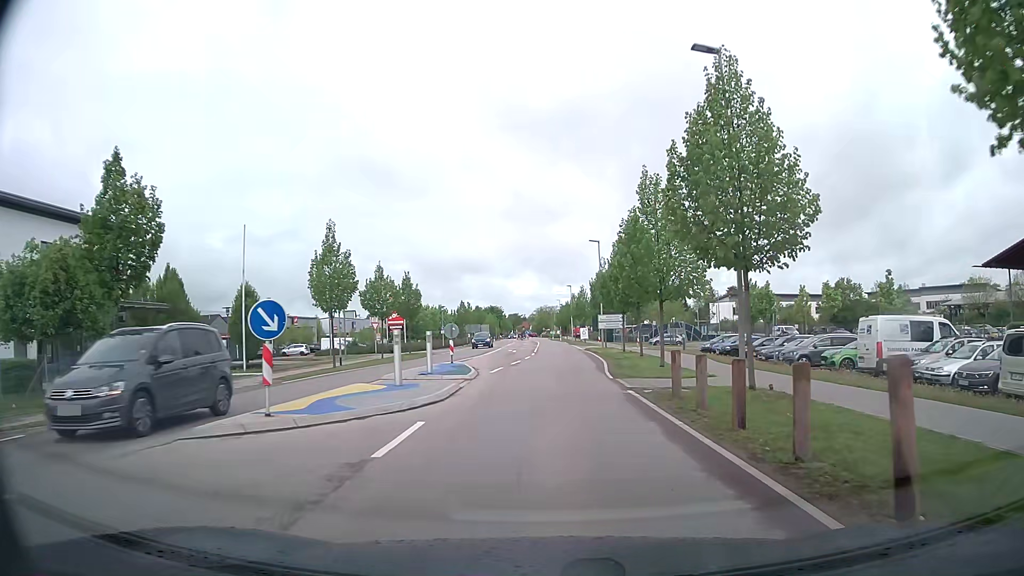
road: tertiary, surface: asphalt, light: Day
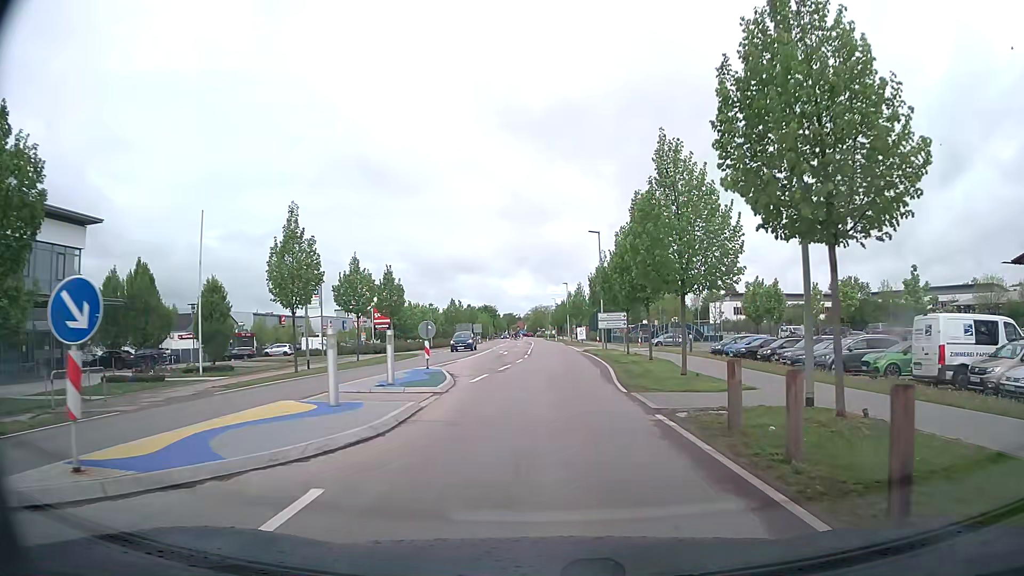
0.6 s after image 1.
(0.0, +4.6) m; 0°
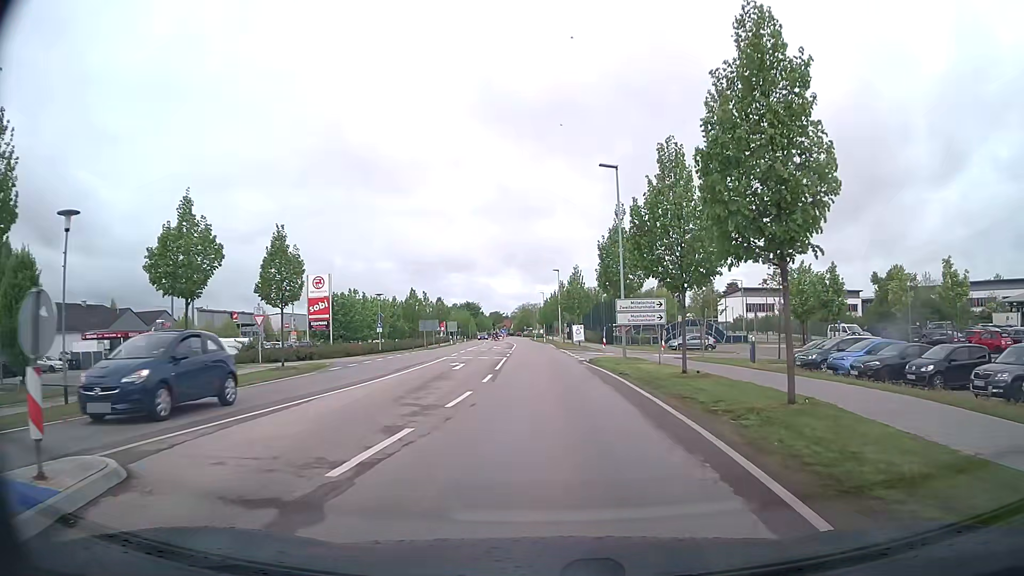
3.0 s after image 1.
(+0.3, +18.4) m; +1°
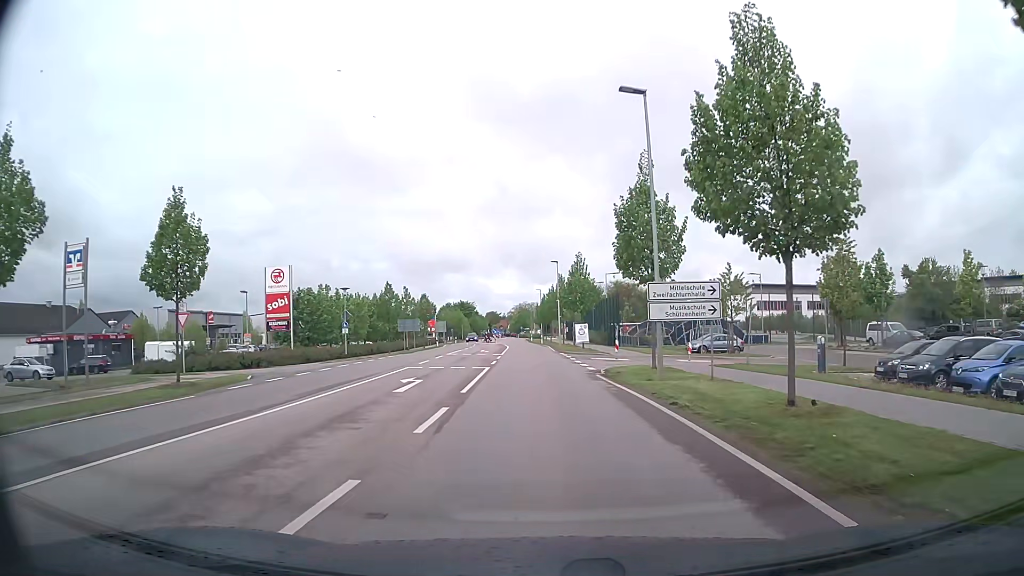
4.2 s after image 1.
(0.0, +9.1) m; 0°
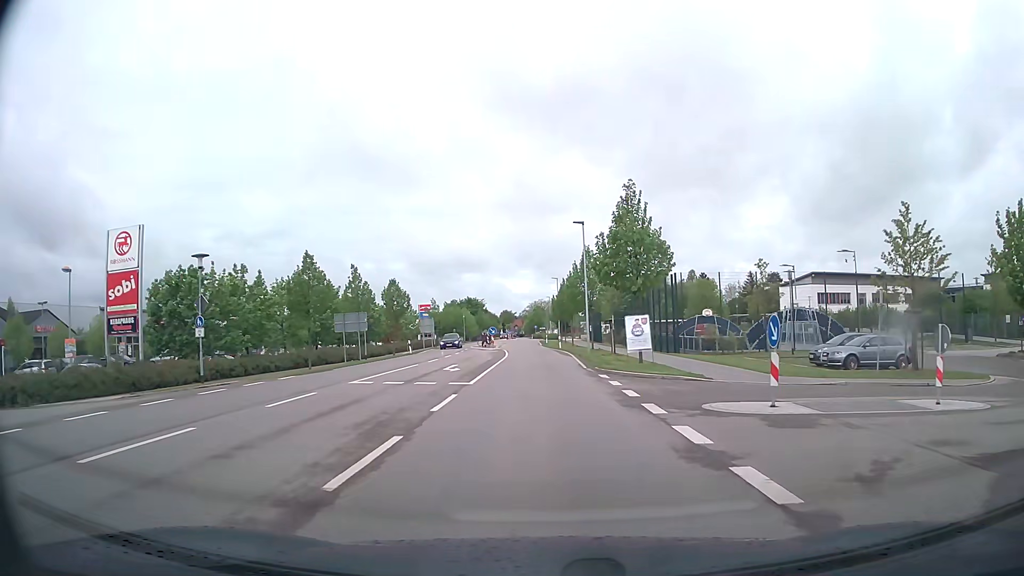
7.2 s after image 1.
(-0.1, +22.7) m; -1°
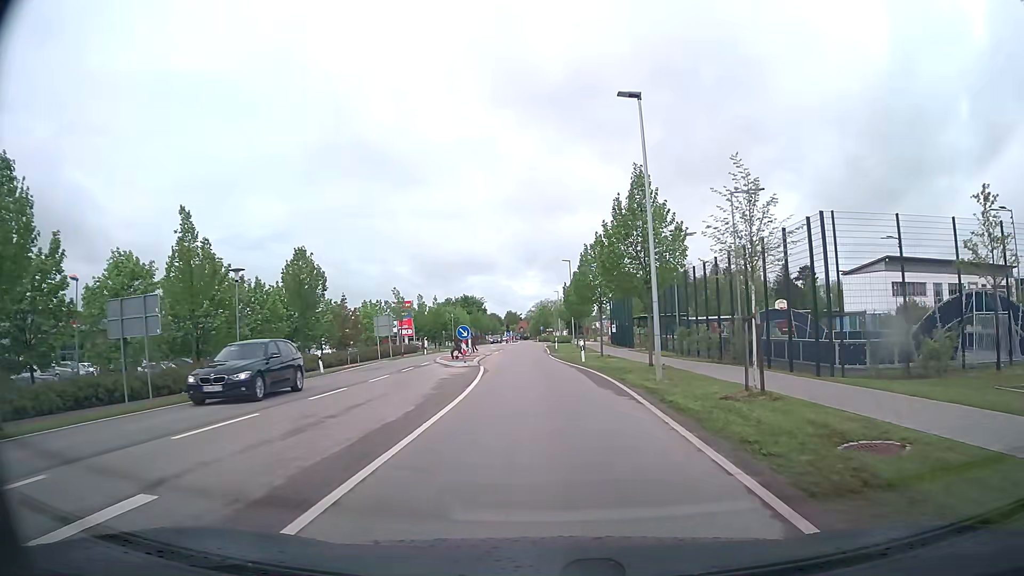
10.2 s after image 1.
(-0.2, +22.8) m; 0°
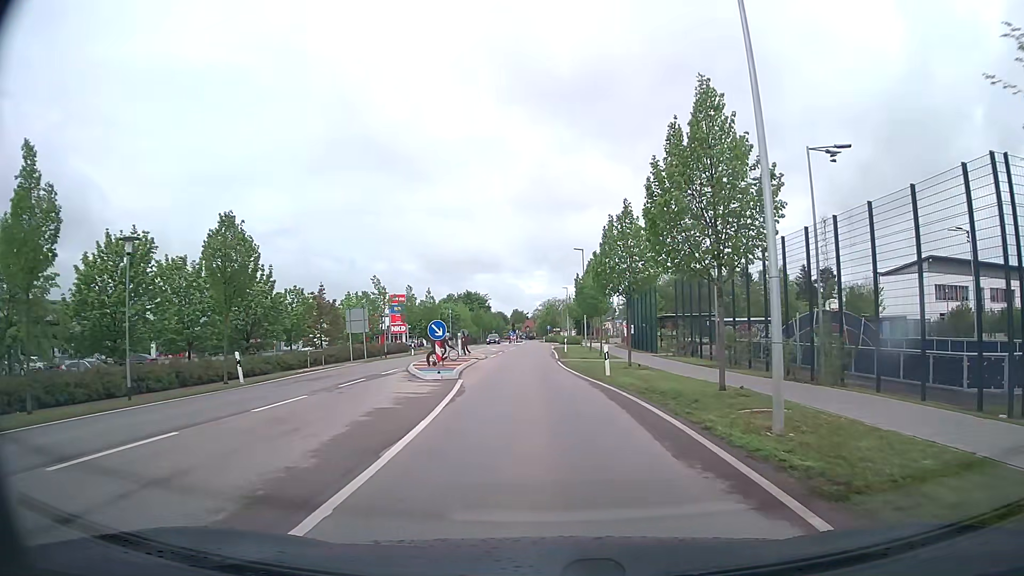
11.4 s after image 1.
(-0.1, +9.0) m; -1°
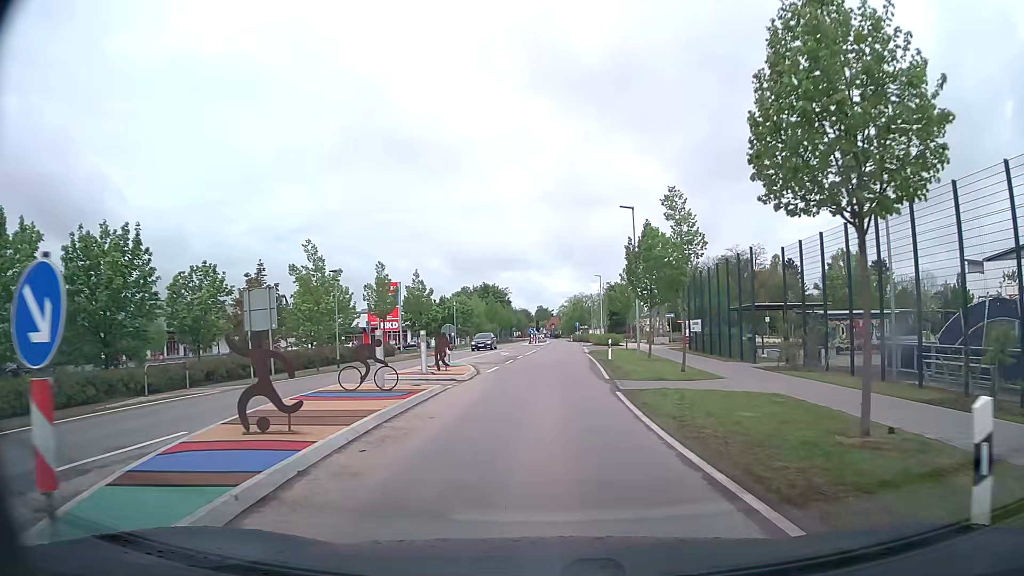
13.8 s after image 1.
(-0.4, +17.9) m; -2°
(0, +10) (0, +20) (0, +30) (+1, +40) (+1, +50) (+2, +60) (+2, +70) (+3, +80) (+3, +90) (+2, +100) m
